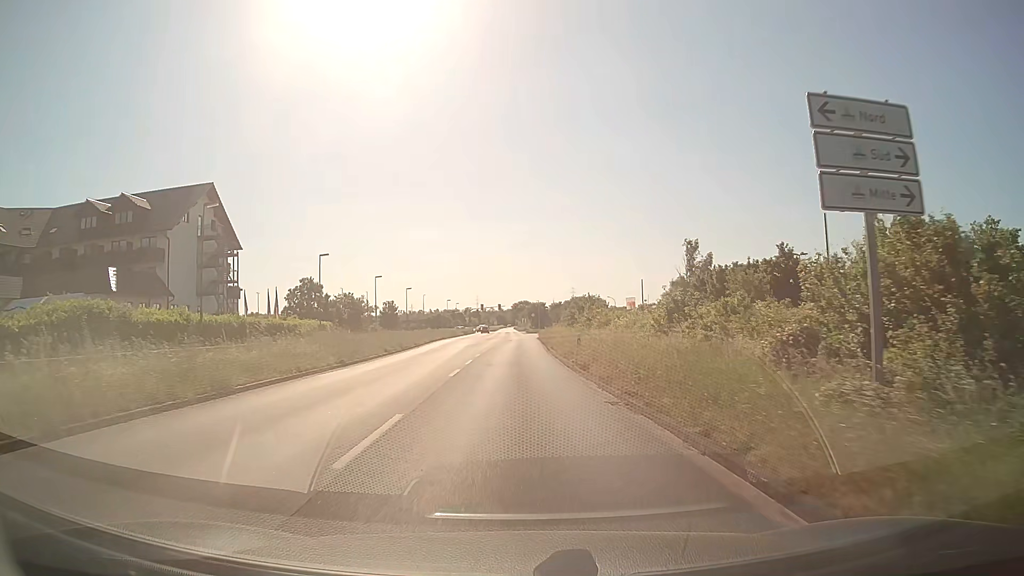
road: primary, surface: asphalt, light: Day
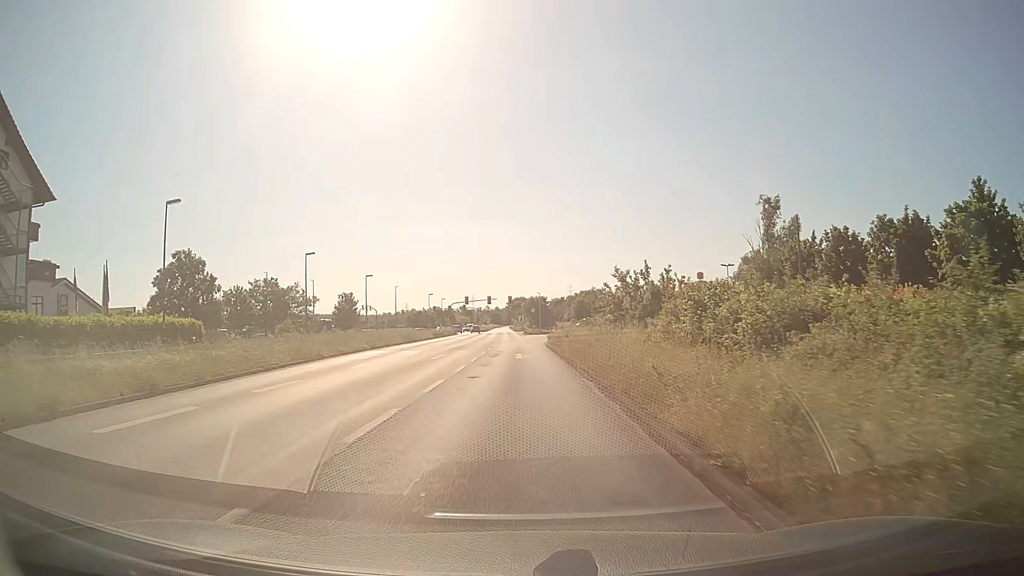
(+0.2, +34.9) m; 0°
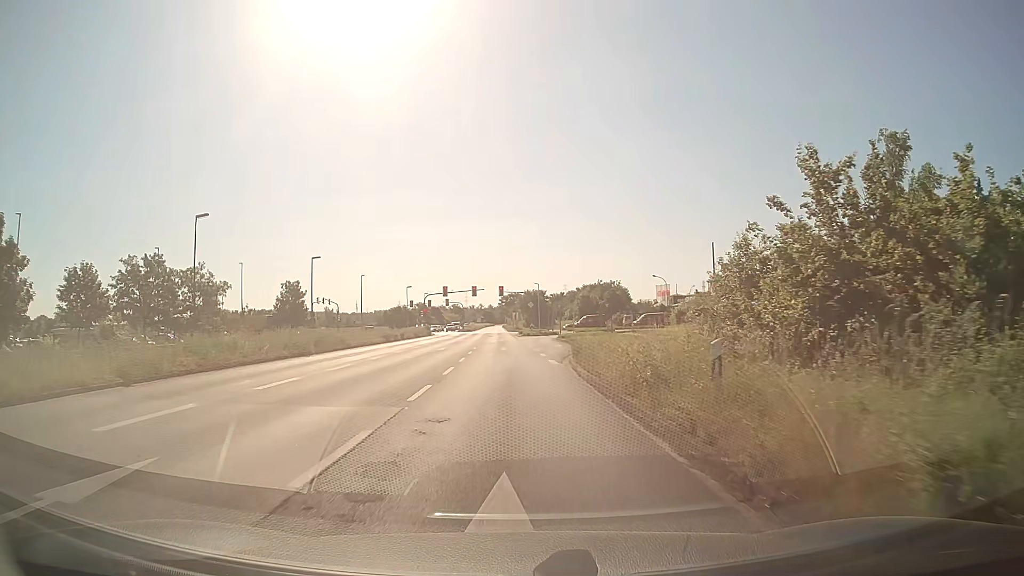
(0.0, +26.3) m; 0°
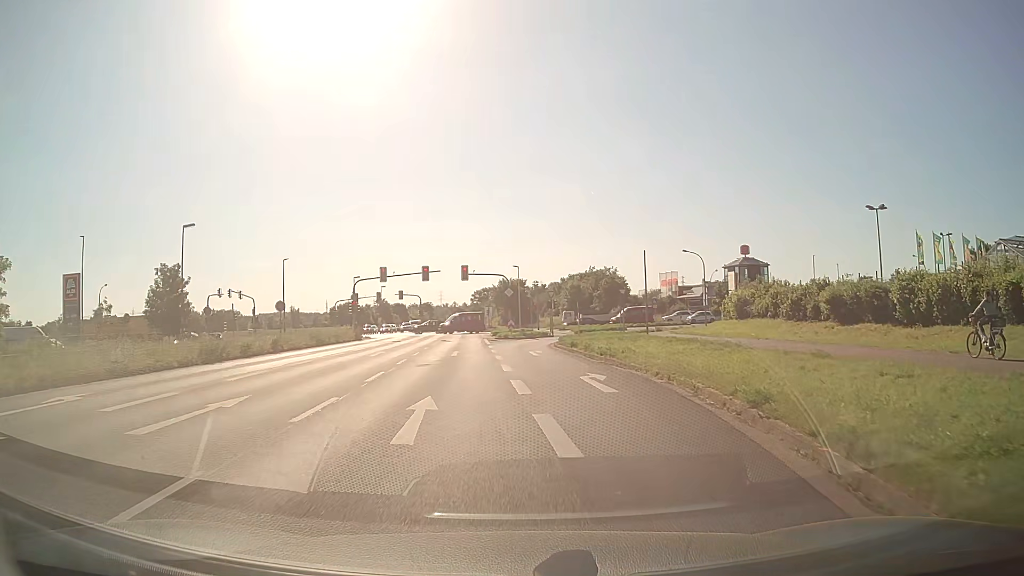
(+0.3, +28.6) m; +2°
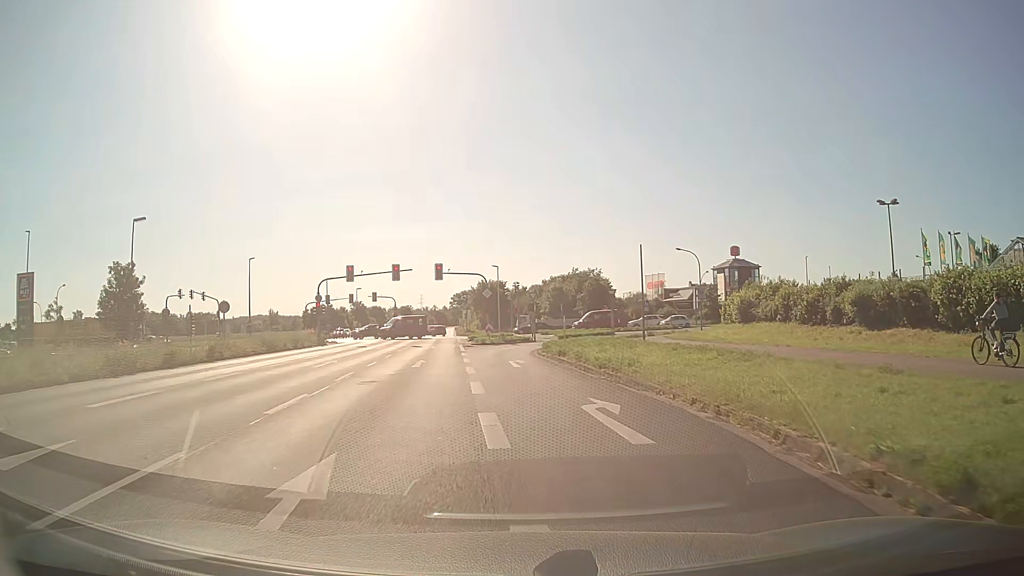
(+0.1, +5.2) m; +2°
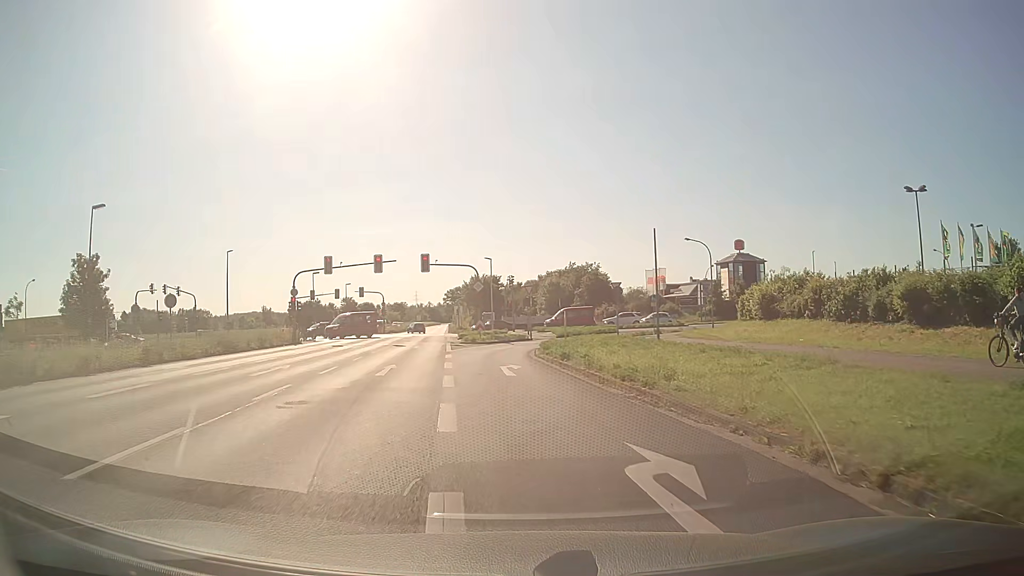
(0.0, +5.1) m; 0°
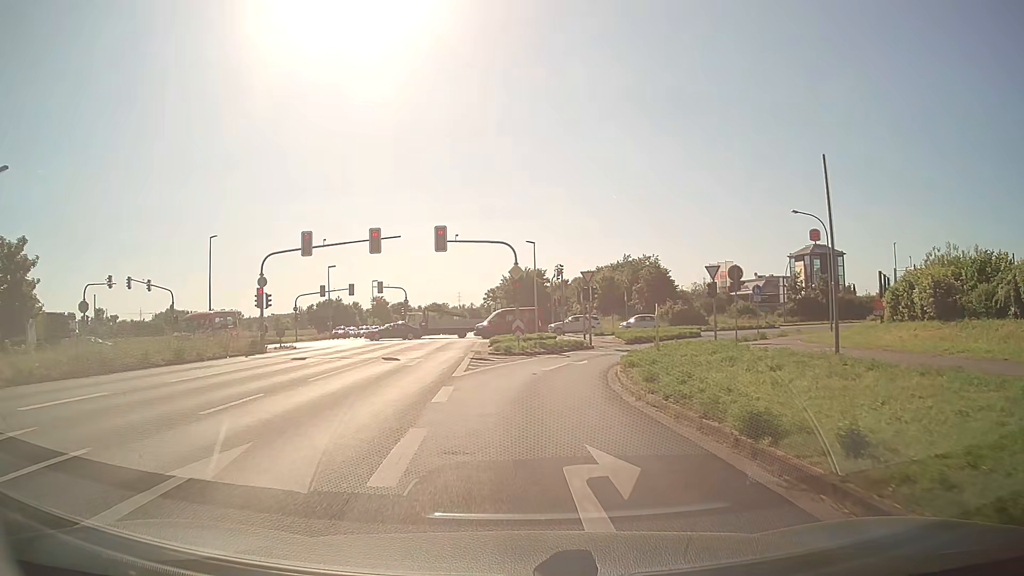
(-0.4, +14.8) m; -3°
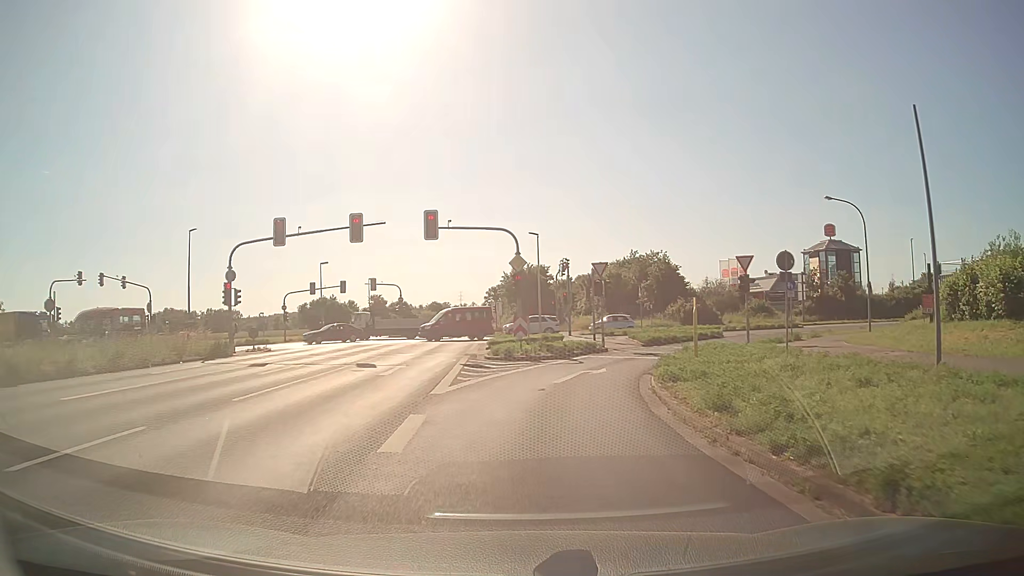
(0.0, +4.7) m; 0°
(0, +10) (+2, +20) (+6, +29) (+12, +37) (+20, +43) (+29, +47) (+39, +50) (+49, +51) (+59, +51) (+69, +52) m
